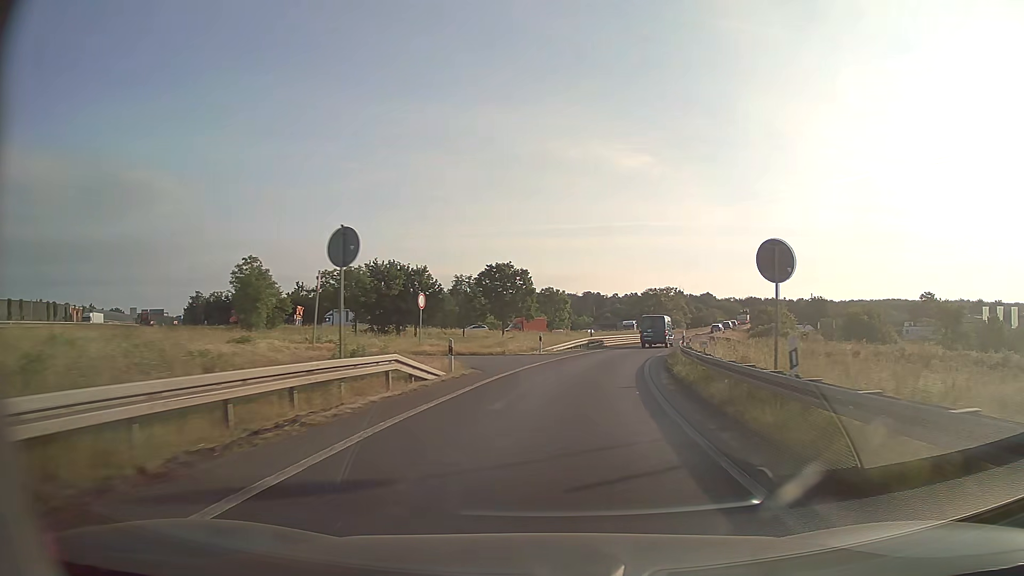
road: motorway_link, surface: asphalt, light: Day
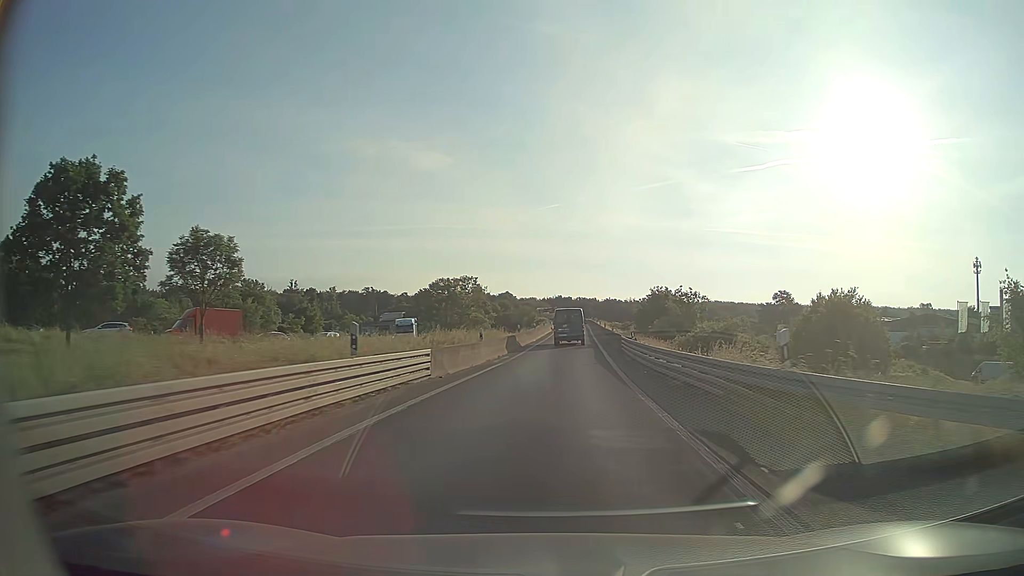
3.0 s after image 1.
(+8.2, +50.4) m; +18°
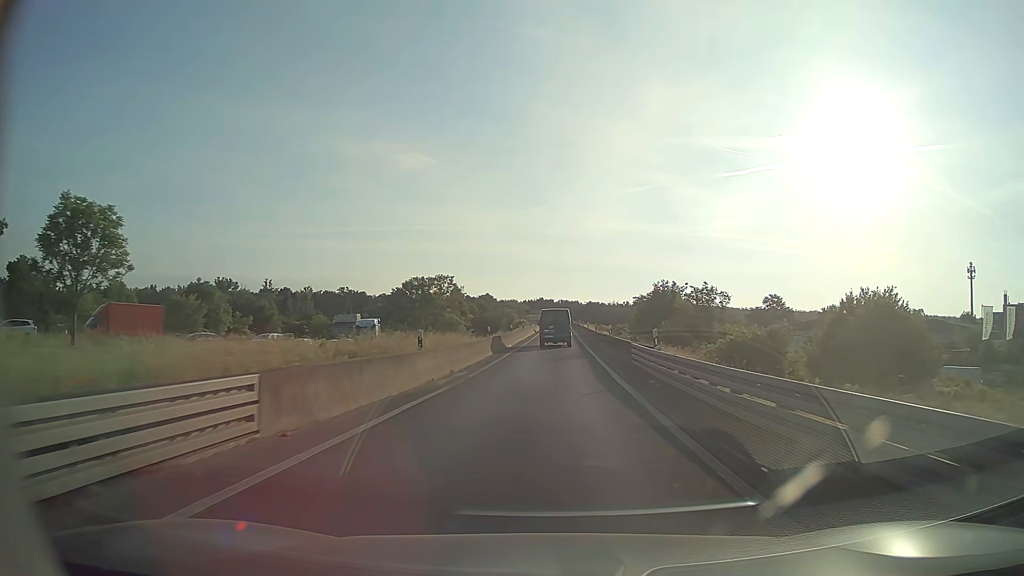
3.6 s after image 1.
(+0.2, +10.1) m; +2°
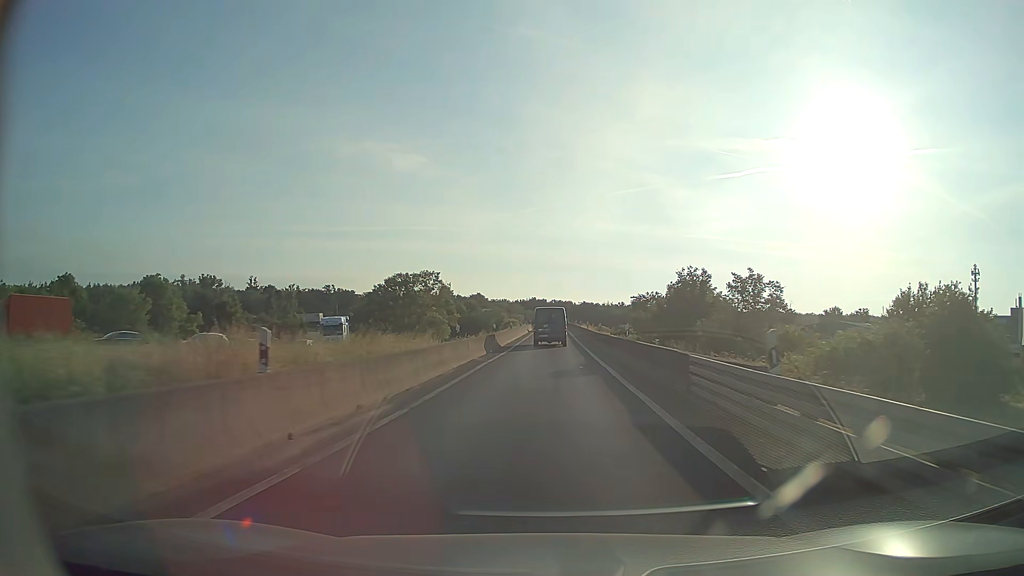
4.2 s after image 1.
(+0.1, +10.0) m; +1°
